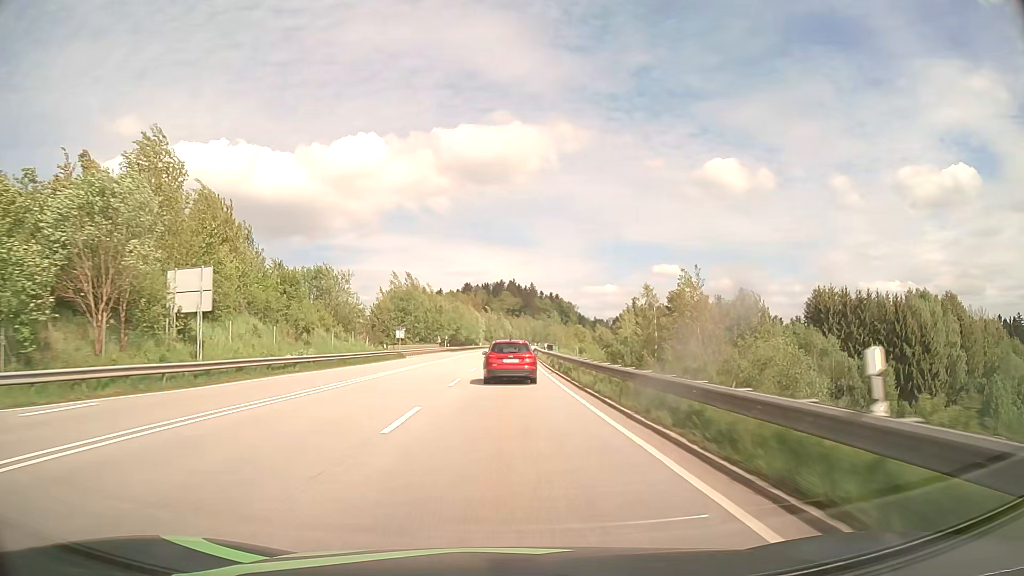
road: primary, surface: asphalt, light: Day
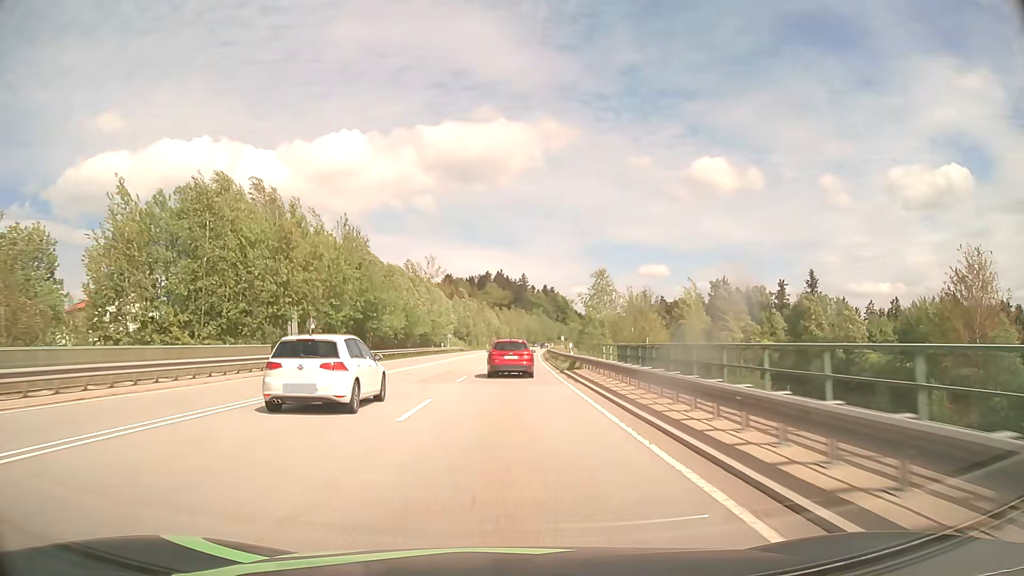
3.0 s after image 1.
(+0.8, +70.1) m; +1°
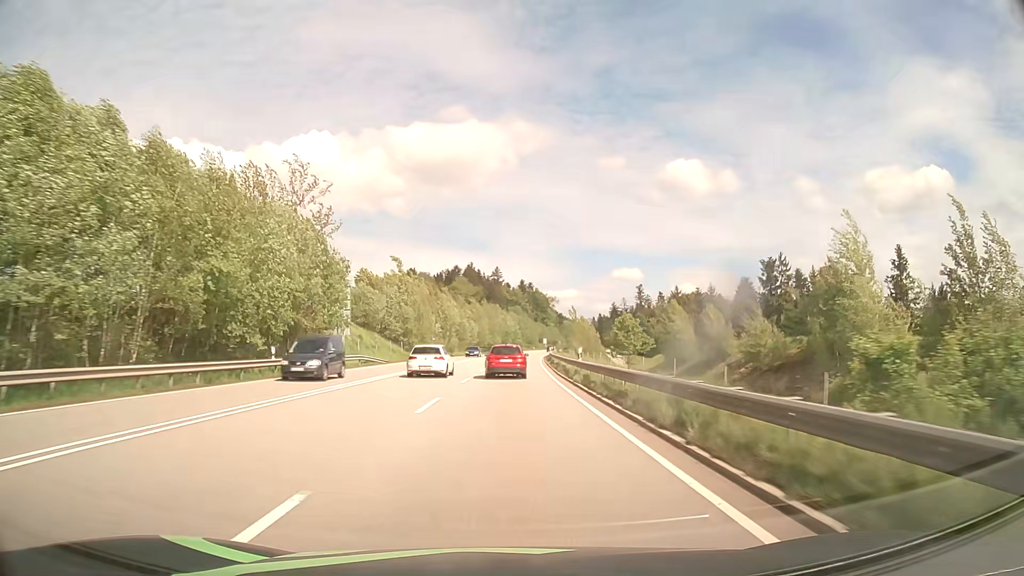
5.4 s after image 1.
(+1.1, +57.5) m; +2°
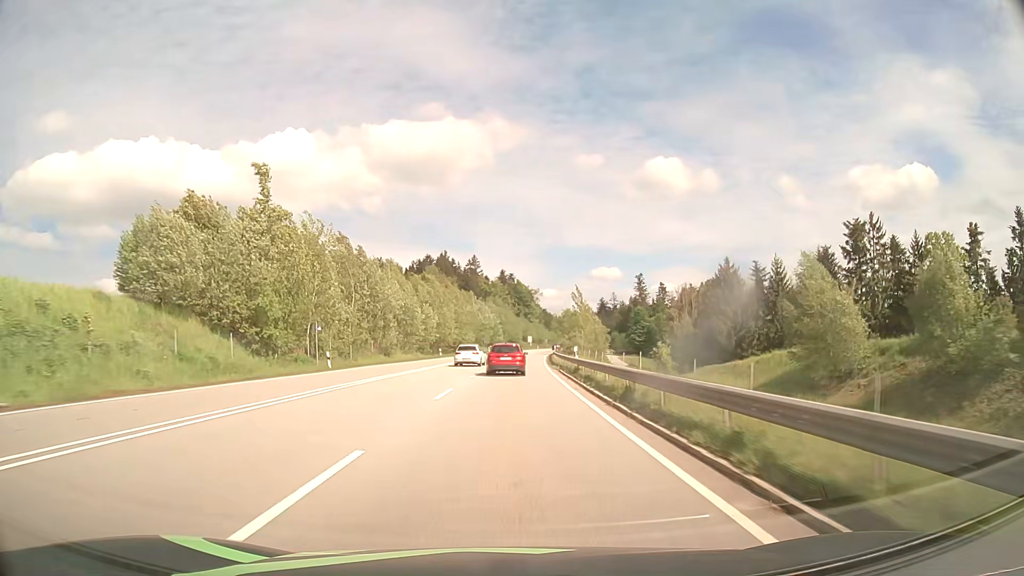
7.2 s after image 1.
(+0.7, +44.8) m; +2°
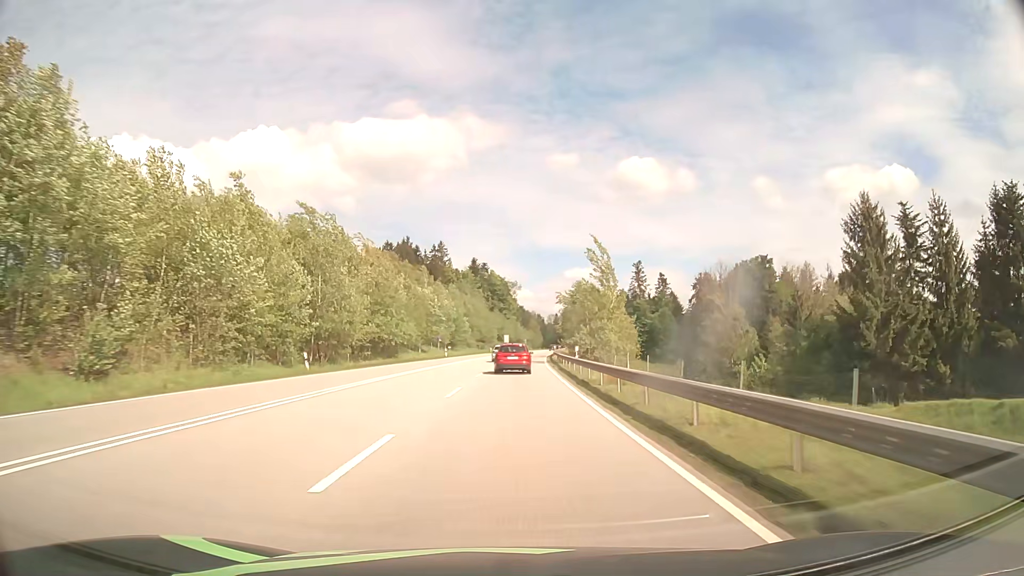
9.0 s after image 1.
(+0.9, +46.7) m; +2°
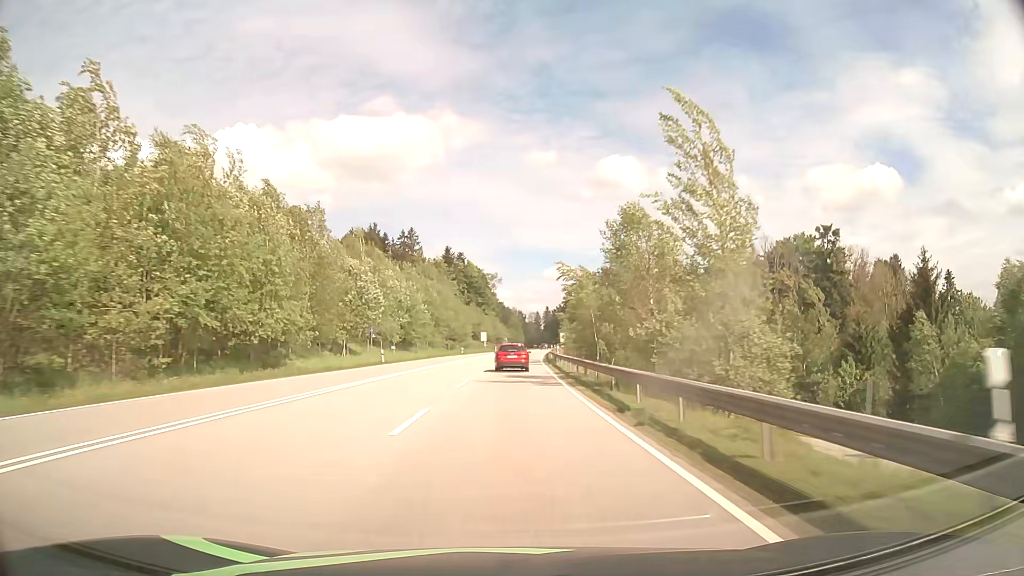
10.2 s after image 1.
(+0.5, +31.4) m; +2°
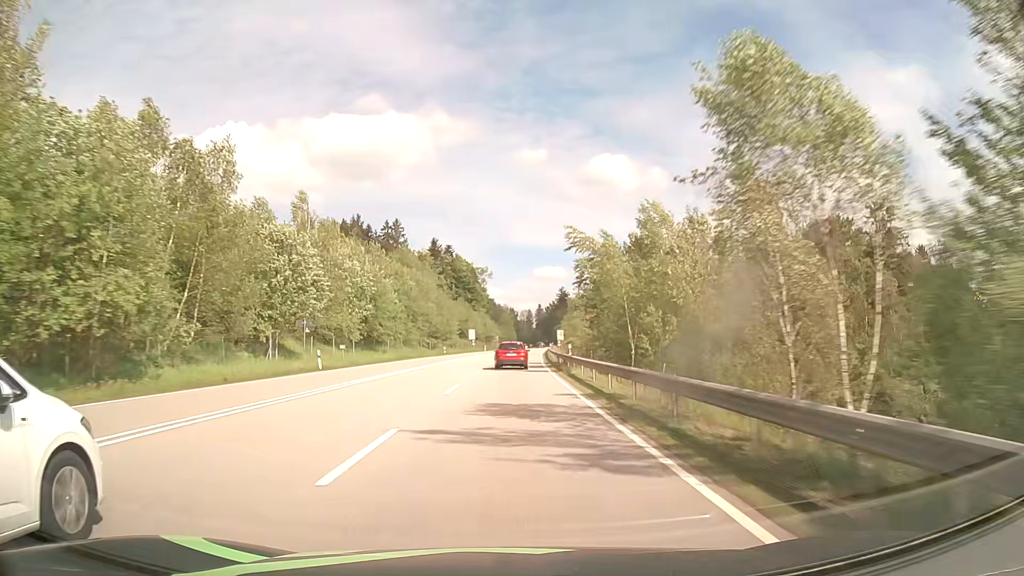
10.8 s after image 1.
(+0.1, +15.7) m; +1°
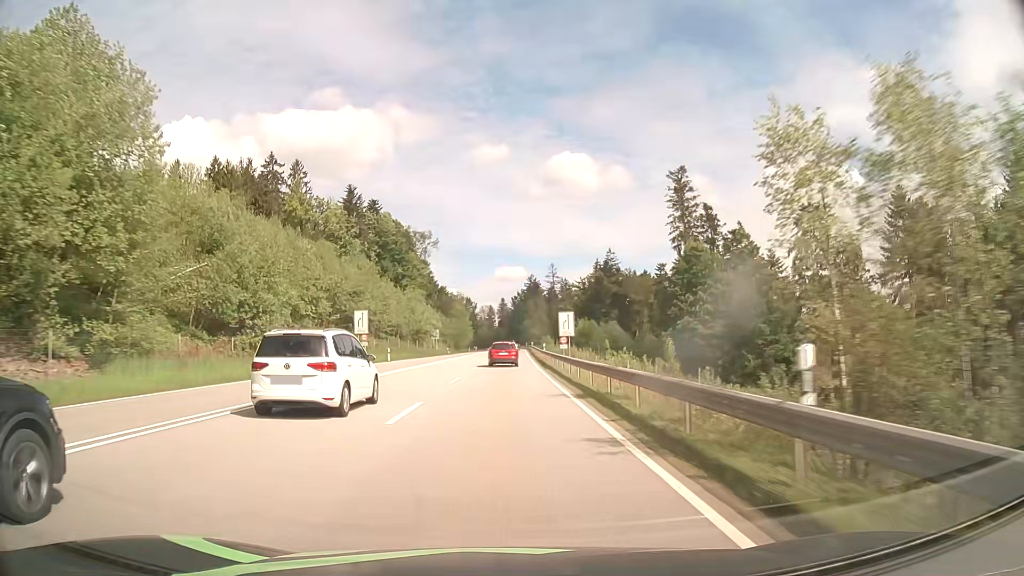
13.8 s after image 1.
(+2.2, +78.2) m; +3°
(0, +10) (0, +20) (0, +30) (0, +40) (0, +50) (0, +60) (+1, +70) (+1, +80) (+1, +90) (+1, +100) m
